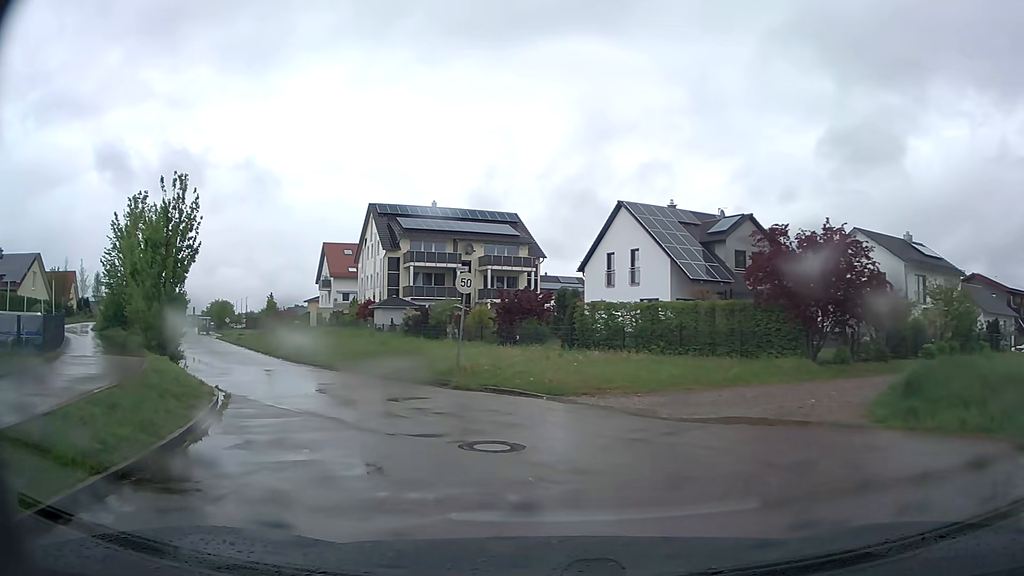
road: residential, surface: asphalt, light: Day
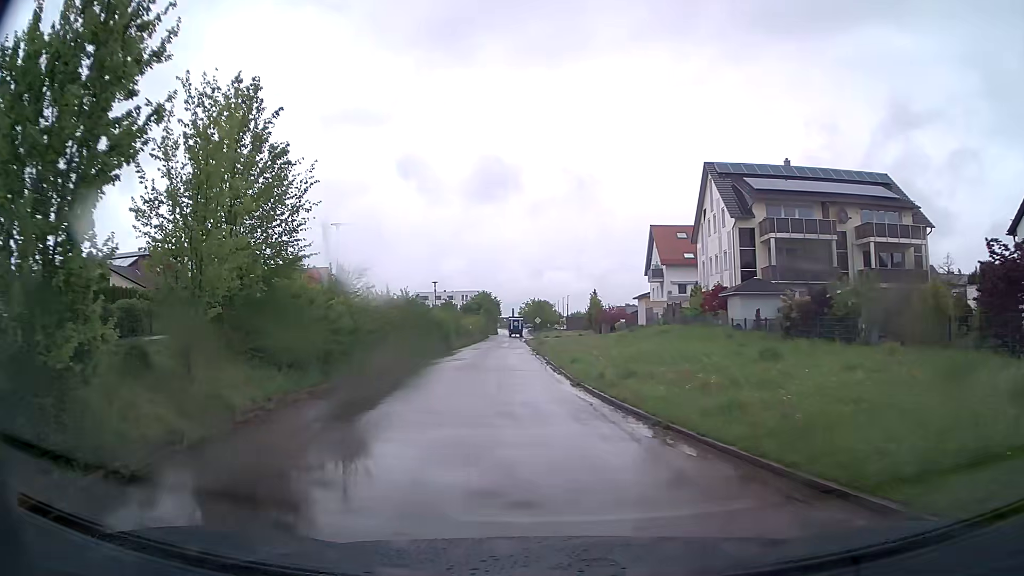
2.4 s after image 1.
(-4.2, +15.6) m; -28°
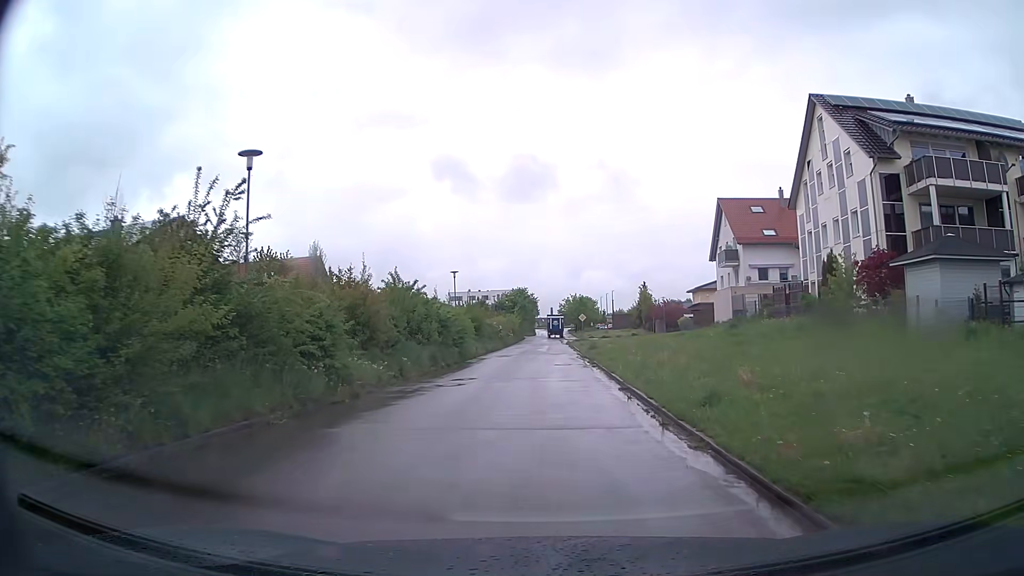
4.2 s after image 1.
(-0.7, +14.9) m; -4°
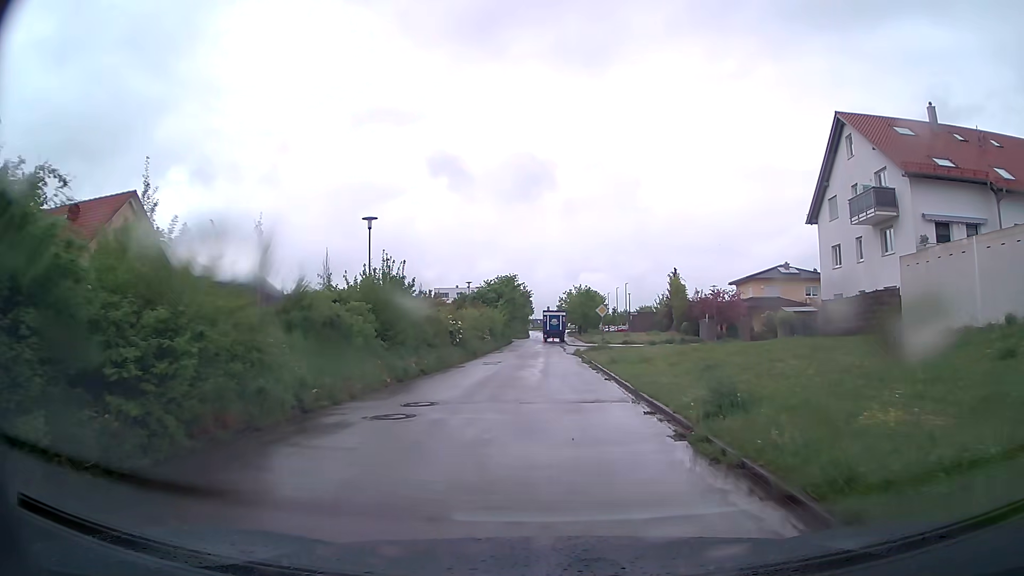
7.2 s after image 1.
(+0.2, +28.3) m; +1°
(0, +10) (0, +20) (0, +30) (0, +40) (-1, +50) (-2, +60) (-2, +70) (-2, +80) (-2, +90) (-1, +100) m
